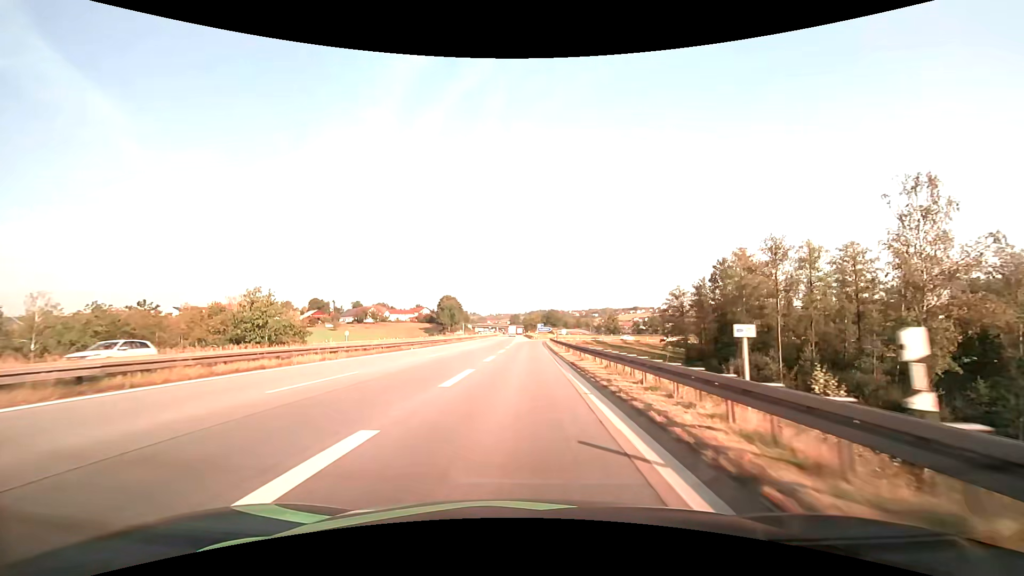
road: motorway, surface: asphalt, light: Day
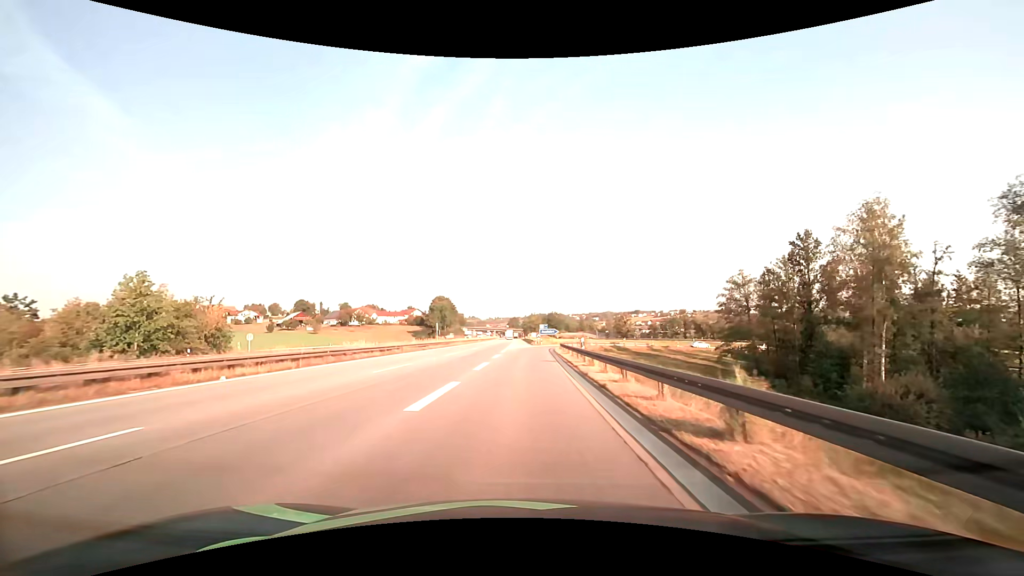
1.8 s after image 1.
(0.0, +27.3) m; 0°
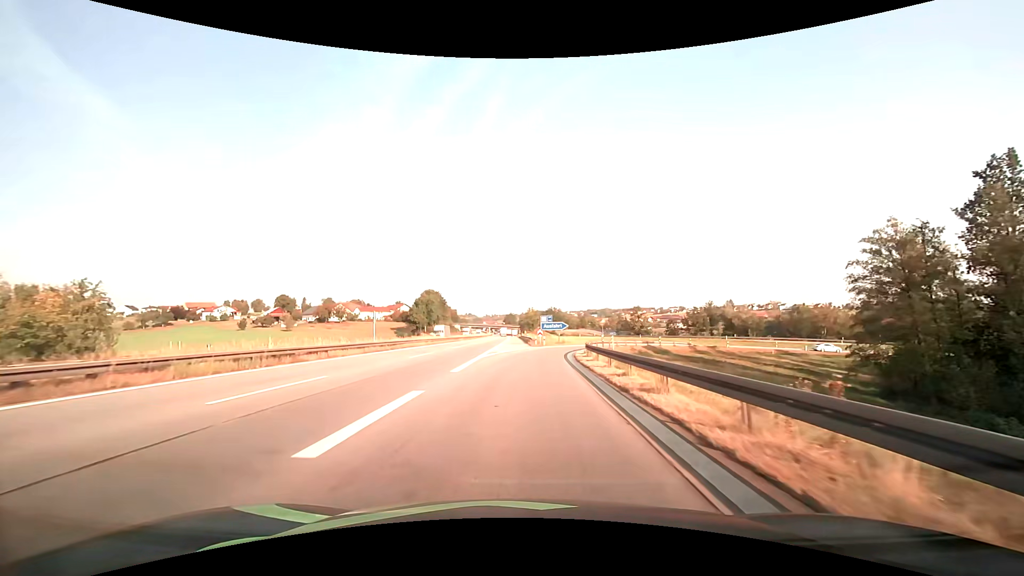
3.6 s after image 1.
(+0.1, +27.4) m; 0°
(0, +10) (0, +20) (+1, +30) (+2, +40) (+4, +50) (+8, +59) (+13, +68) (+20, +75) (+27, +81) (+36, +86) m
